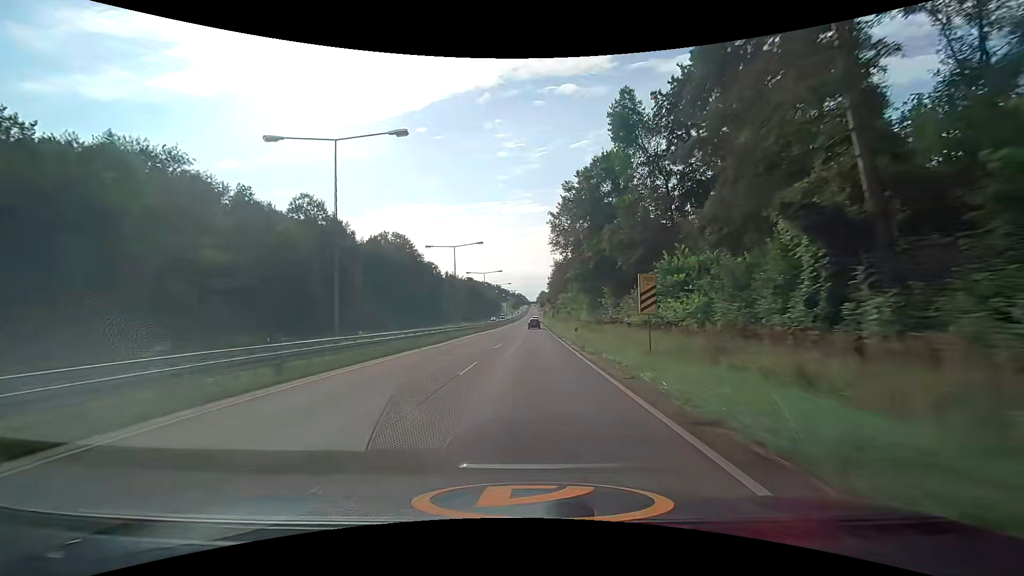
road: trunk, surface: asphalt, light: Day
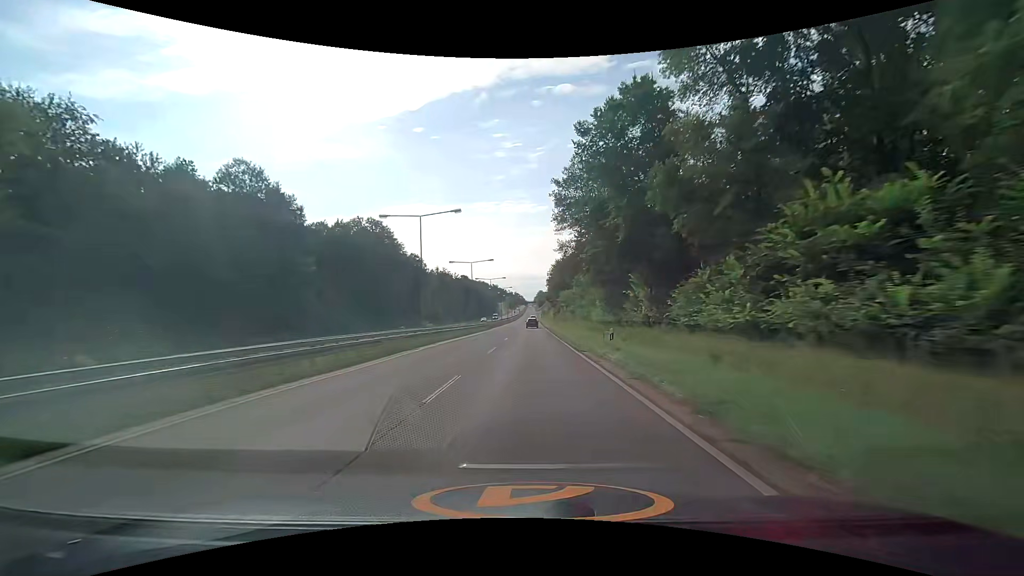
(-0.1, +15.8) m; 0°
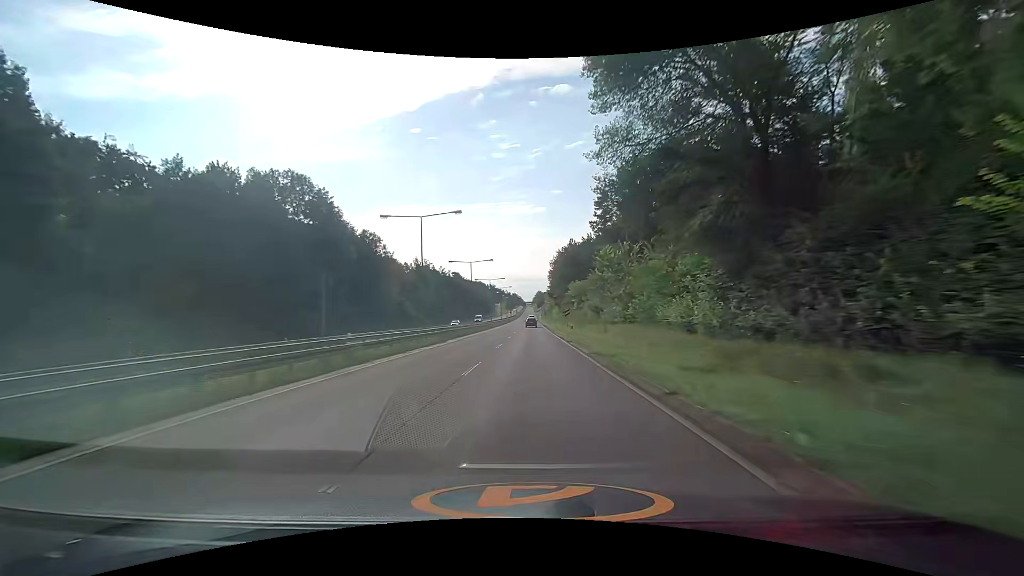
(0.0, +31.6) m; 0°
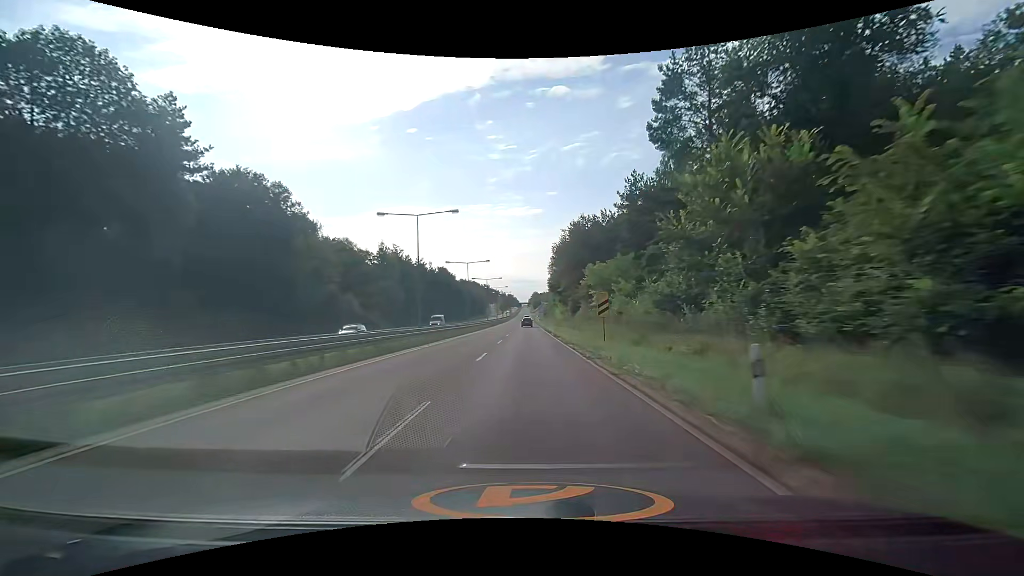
(0.0, +31.6) m; 0°
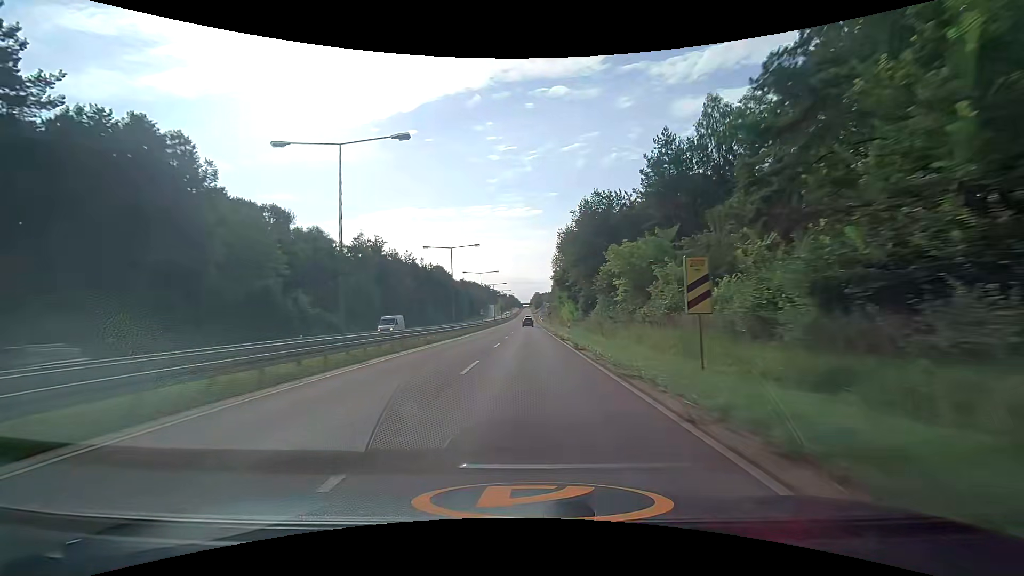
(-0.1, +15.8) m; 0°
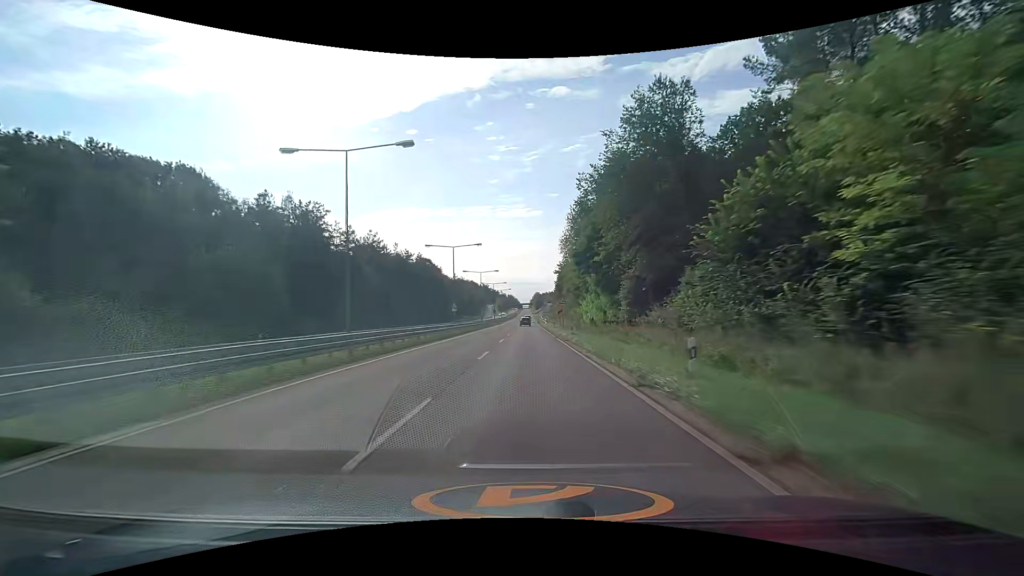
(-0.1, +31.6) m; 0°
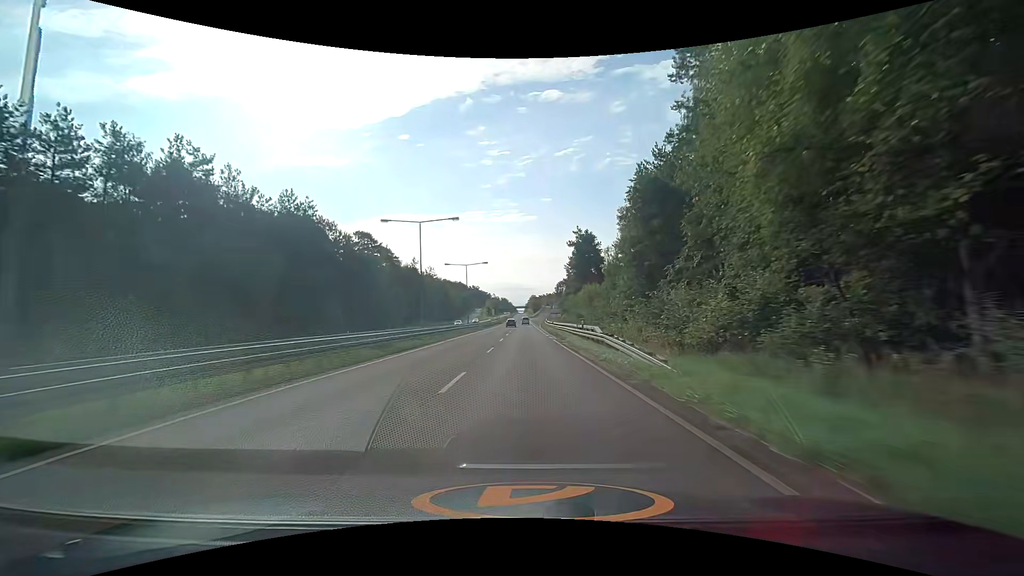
(-0.3, +78.7) m; 0°
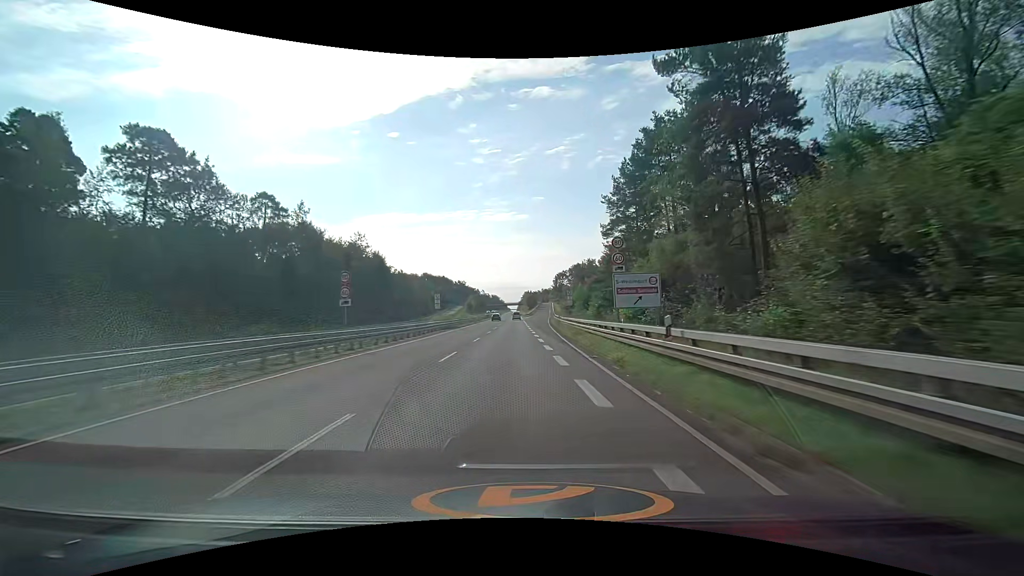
(+0.1, +77.1) m; +1°
